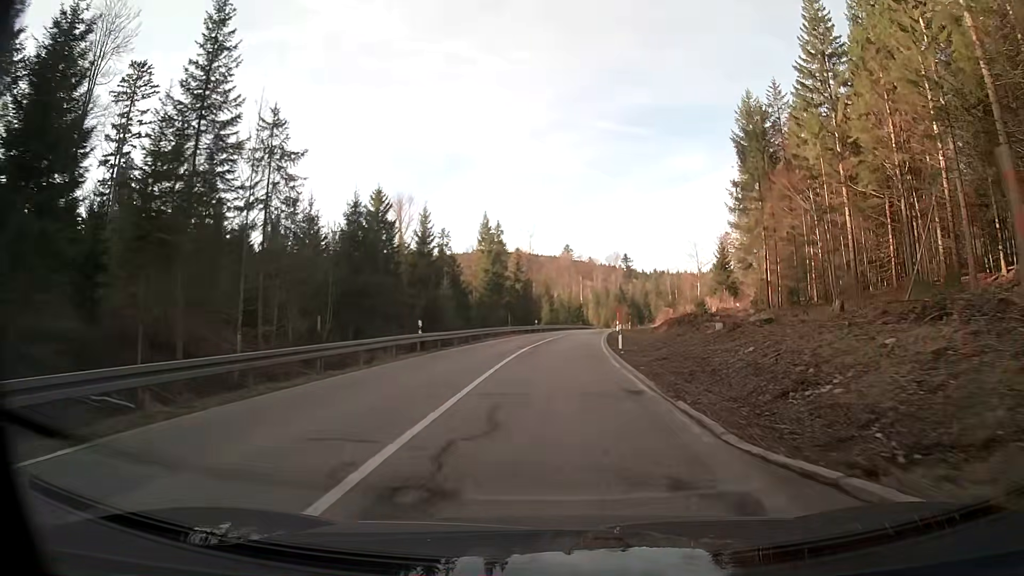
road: secondary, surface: asphalt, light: Day
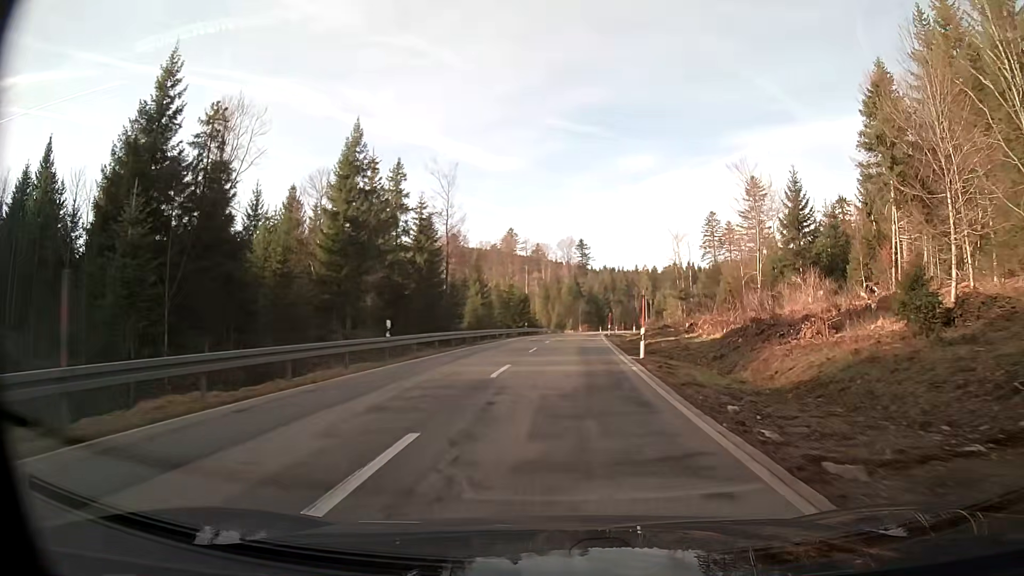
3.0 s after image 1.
(+2.0, +50.0) m; +5°
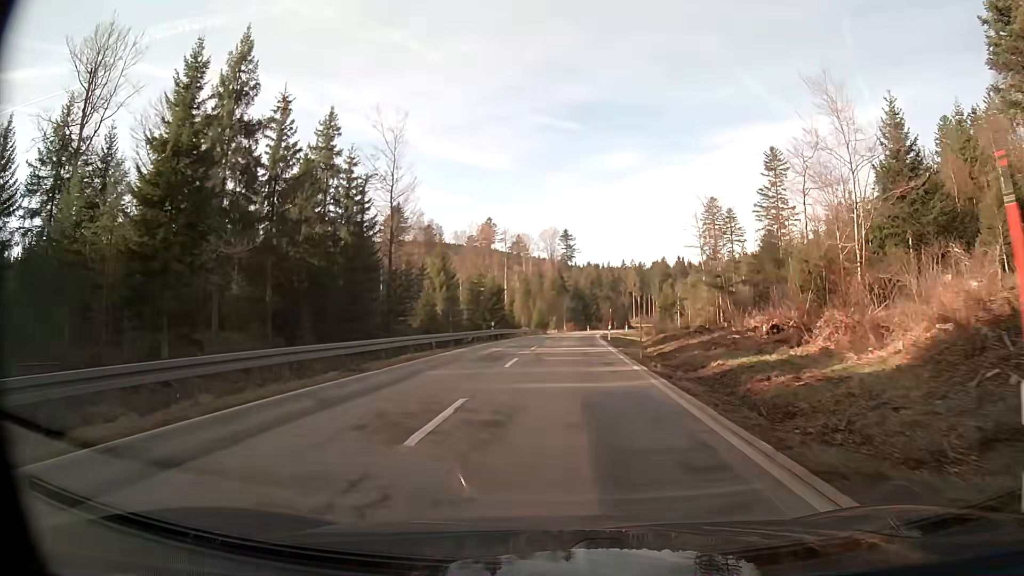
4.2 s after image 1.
(+0.3, +20.5) m; +1°
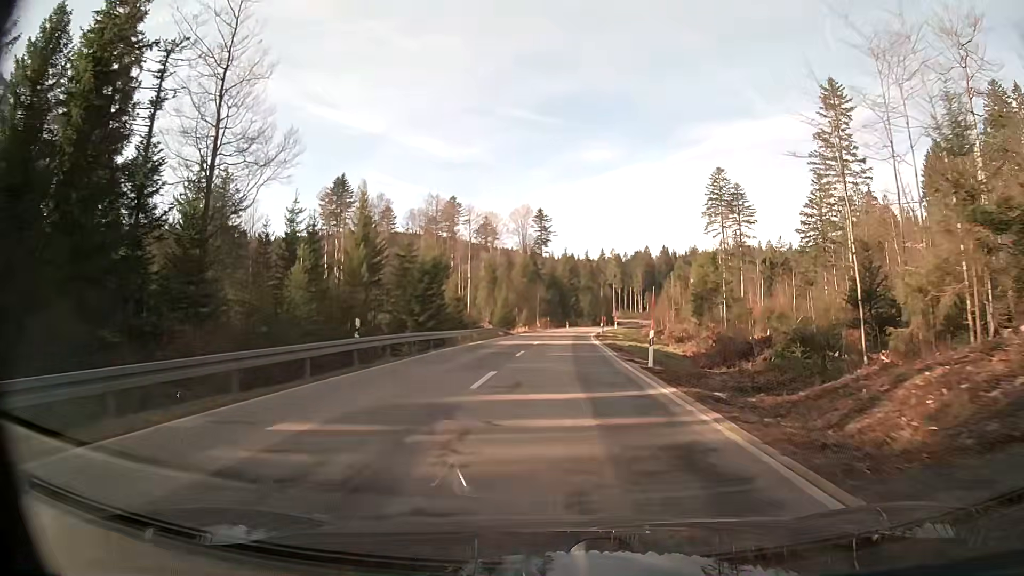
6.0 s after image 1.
(+0.6, +30.6) m; +2°
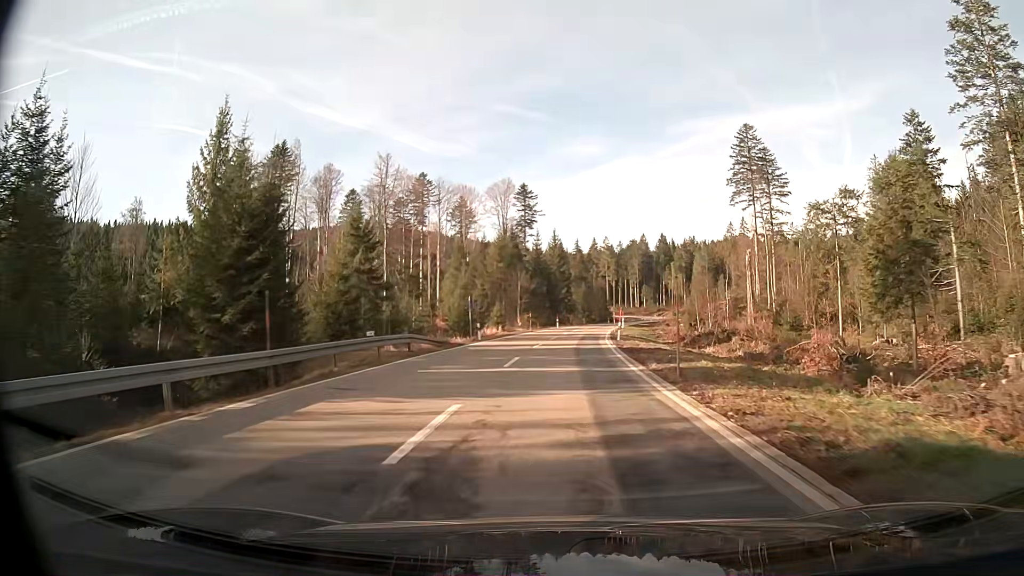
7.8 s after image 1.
(+0.3, +30.3) m; +1°
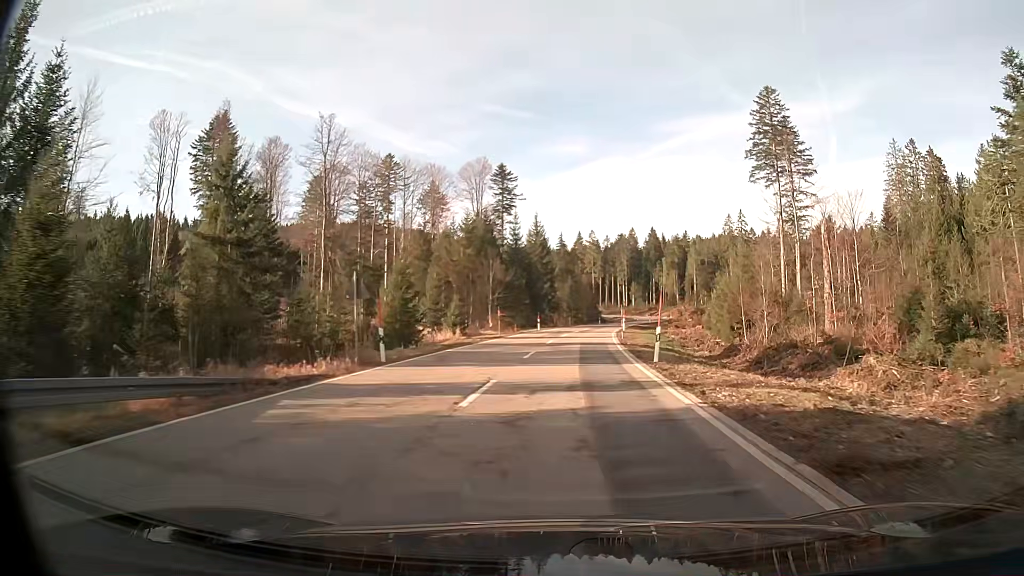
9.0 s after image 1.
(+0.2, +20.1) m; +2°
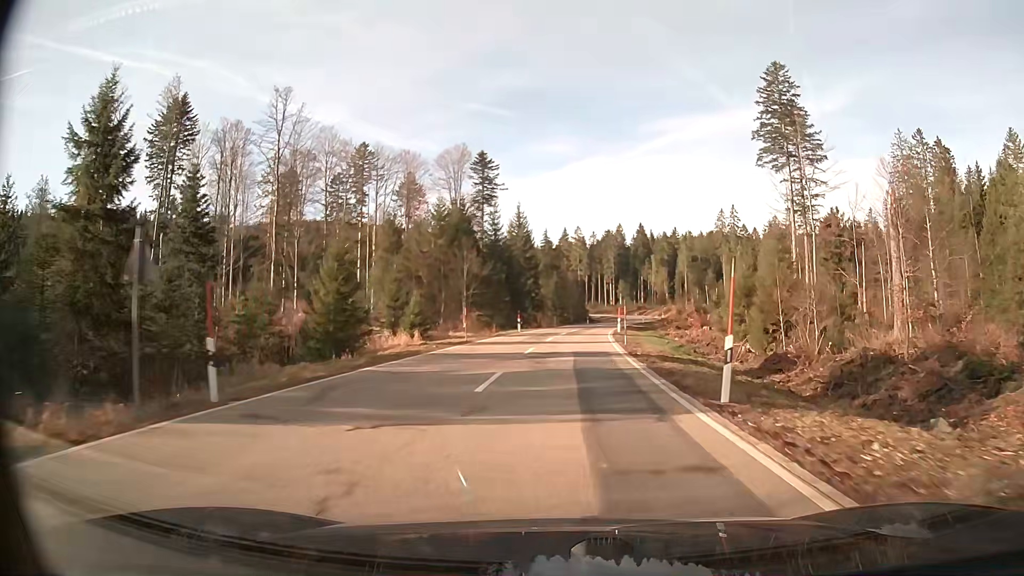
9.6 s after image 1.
(+0.1, +10.0) m; +1°
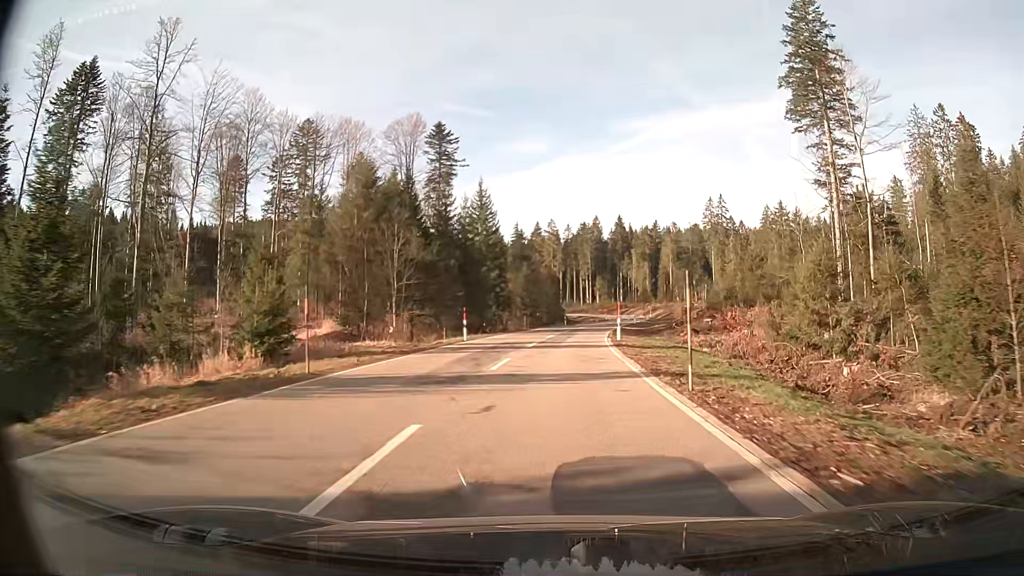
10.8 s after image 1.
(+0.4, +20.0) m; +2°
(0, +10) (0, +20) (+1, +30) (+1, +40) (+2, +50) (+4, +60) (+5, +70) (+7, +79) (+9, +89) (+11, +99) m
